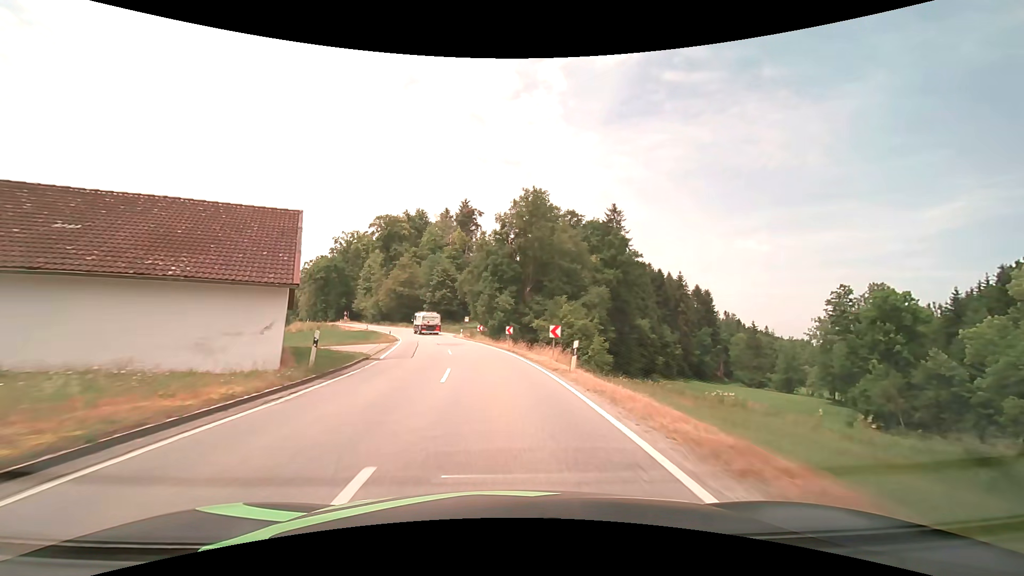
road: secondary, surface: asphalt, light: Day
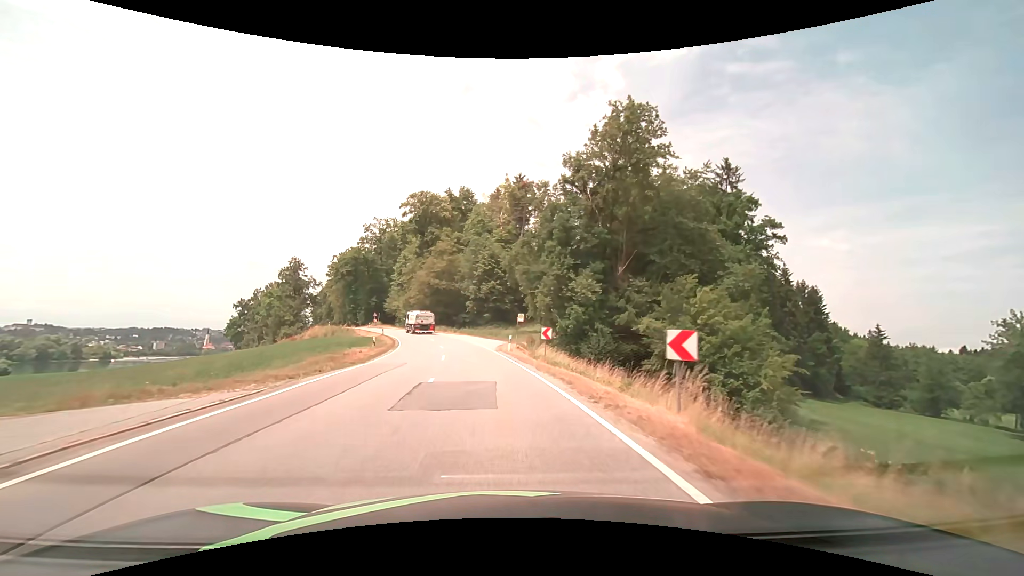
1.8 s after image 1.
(-1.6, +26.9) m; -7°
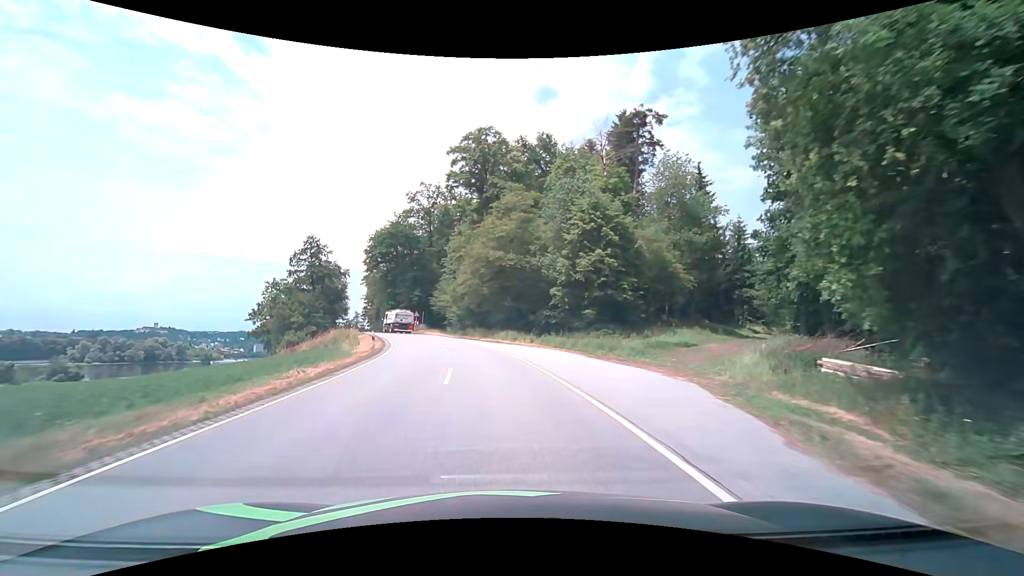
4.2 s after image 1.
(-3.0, +34.2) m; -9°
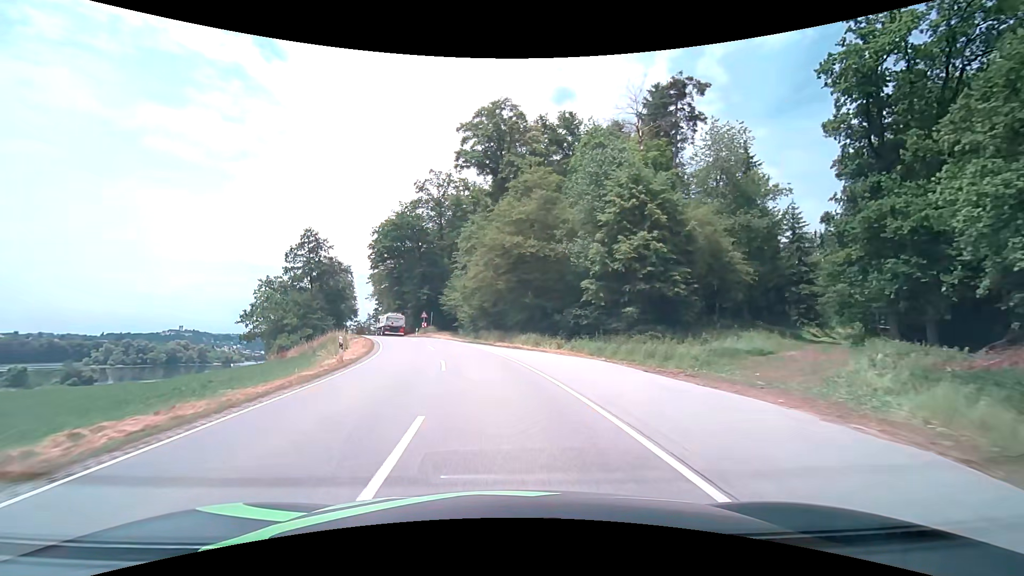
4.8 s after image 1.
(-0.1, +8.3) m; -2°
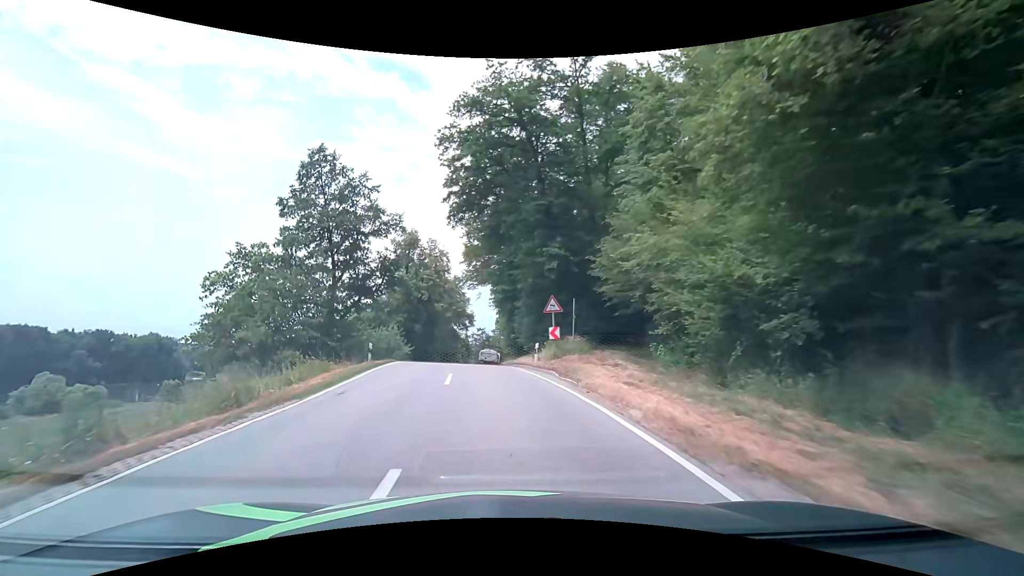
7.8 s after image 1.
(-5.5, +38.8) m; -16°
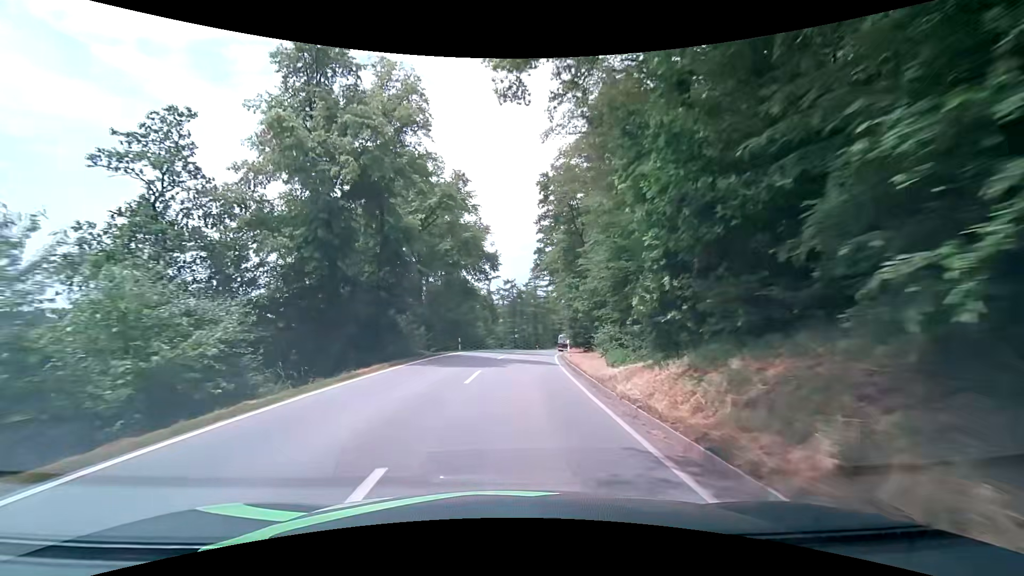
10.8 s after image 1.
(-2.5, +36.5) m; -3°
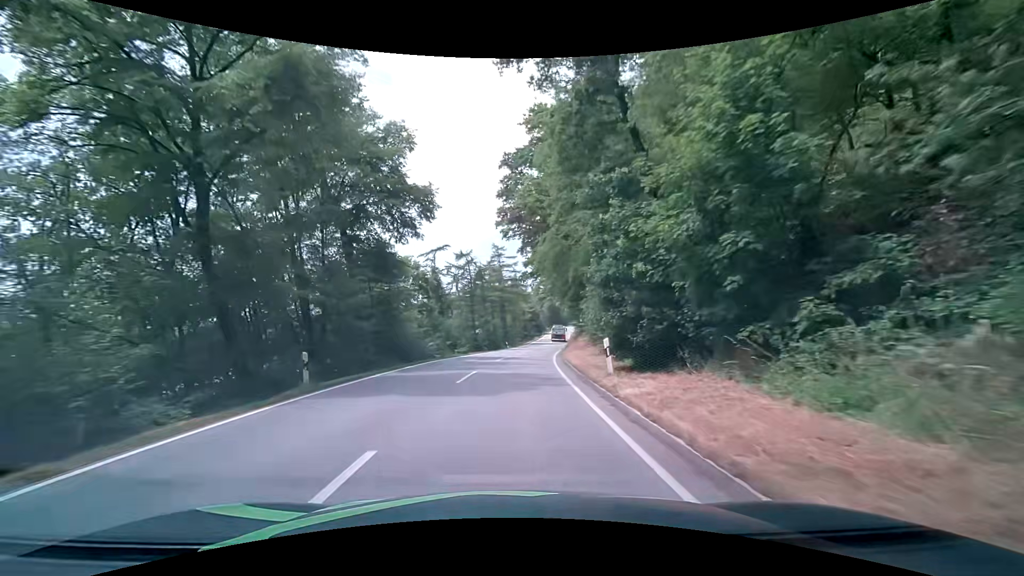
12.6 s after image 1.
(+0.9, +23.2) m; +4°
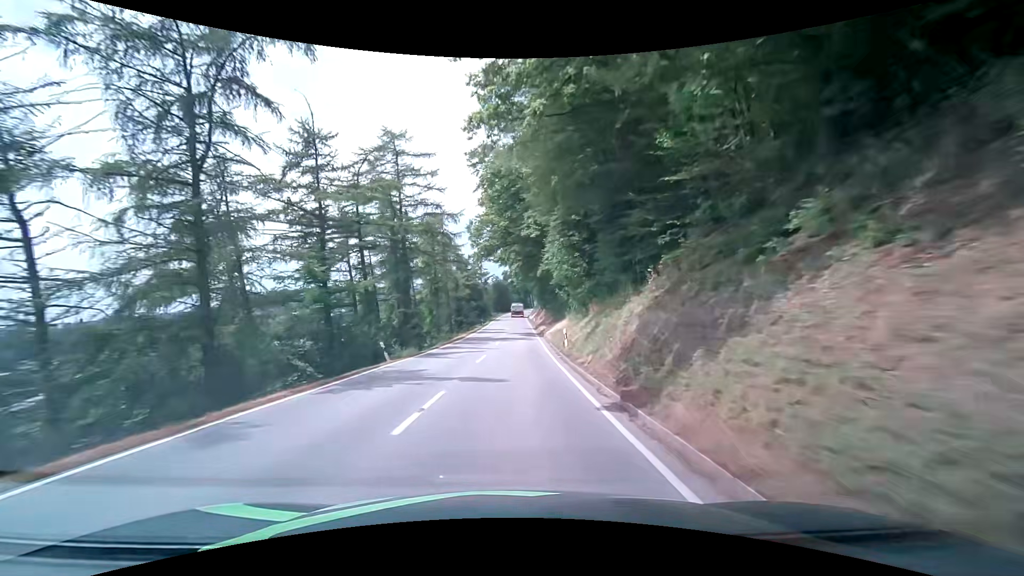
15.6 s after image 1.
(+2.2, +43.0) m; +6°
(0, +10) (0, +20) (0, +30) (+1, +40) (+1, +50) (+1, +60) (+1, +70) (+2, +80) (+2, +90) (+2, +100) m
